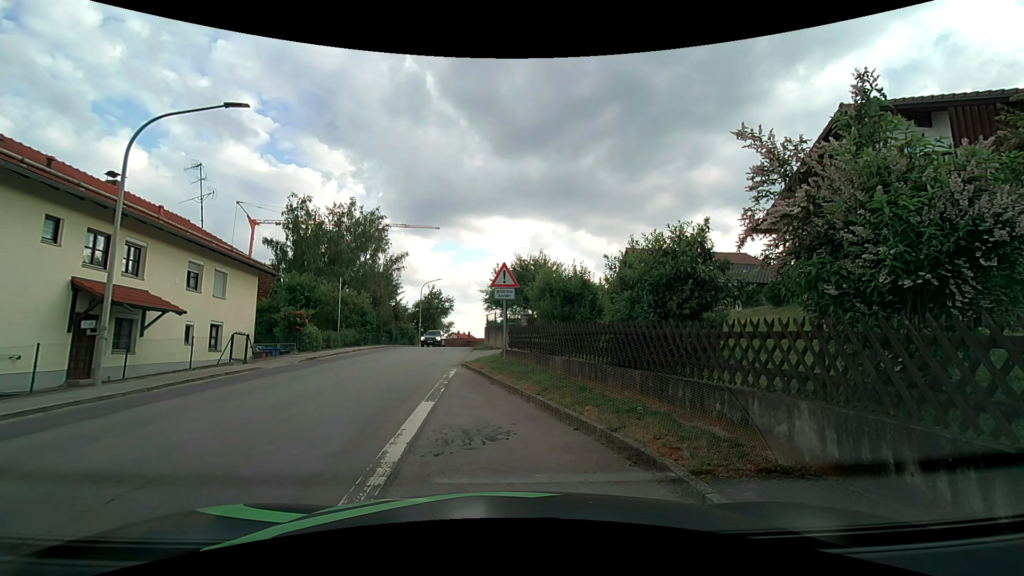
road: tertiary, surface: asphalt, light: Day
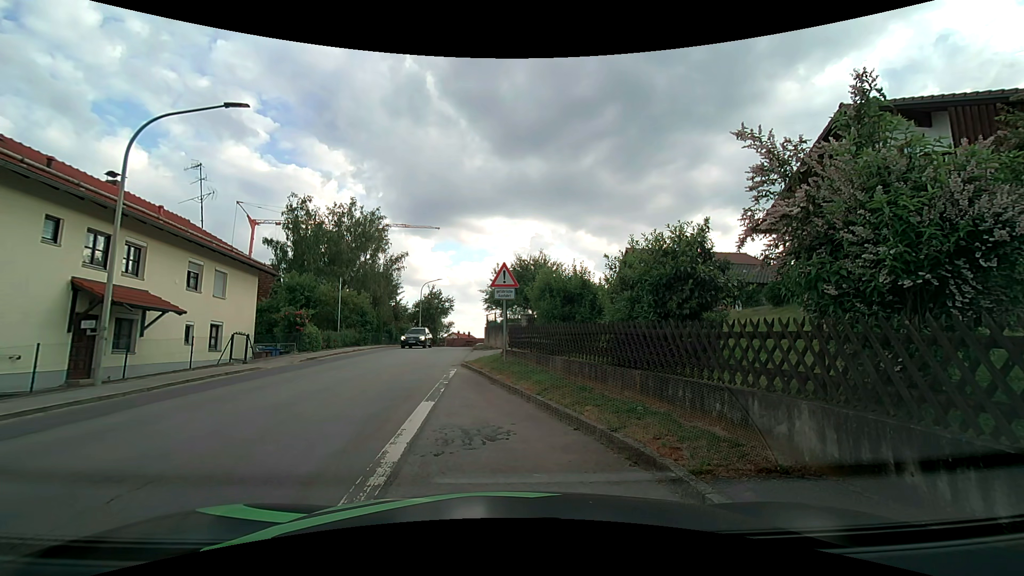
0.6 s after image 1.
(0.0, 0.0) m; 0°
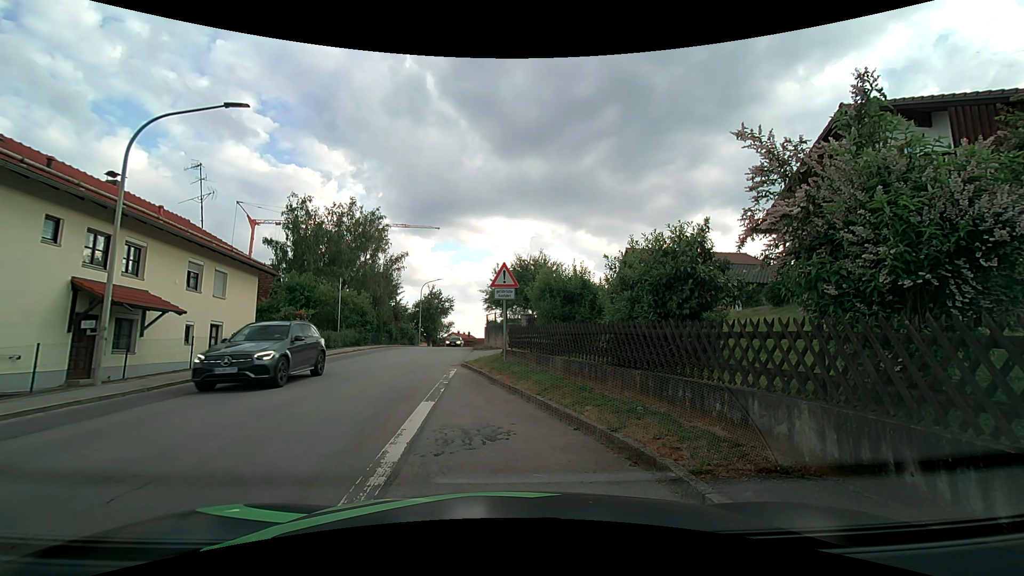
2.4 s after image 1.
(0.0, 0.0) m; 0°
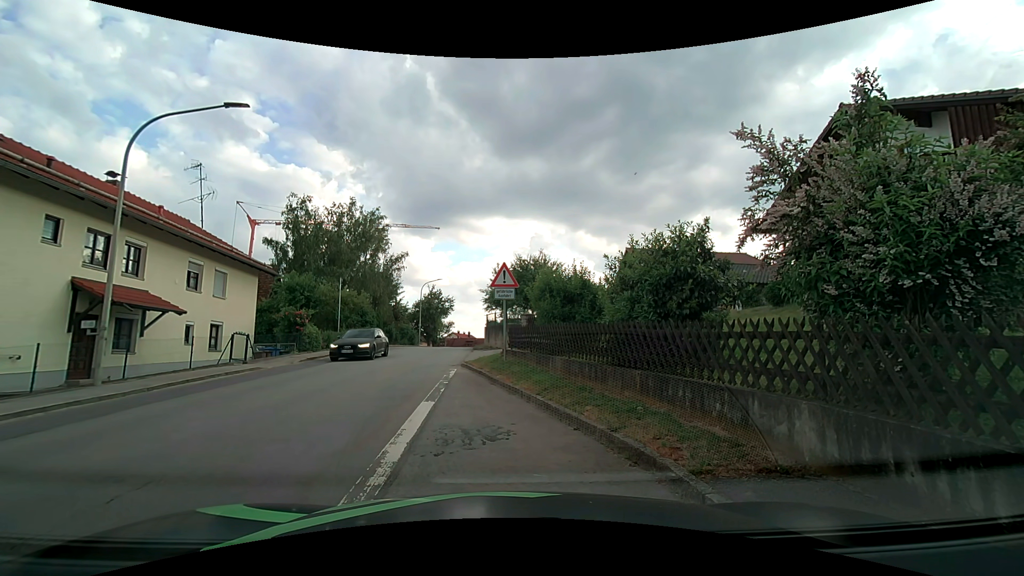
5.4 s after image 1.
(0.0, 0.0) m; 0°
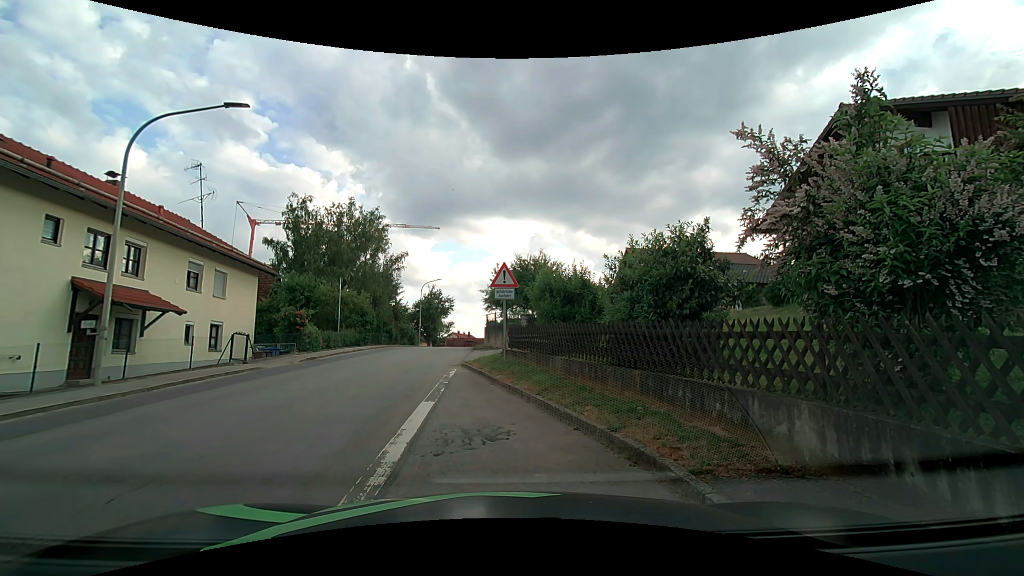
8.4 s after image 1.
(0.0, 0.0) m; 0°
